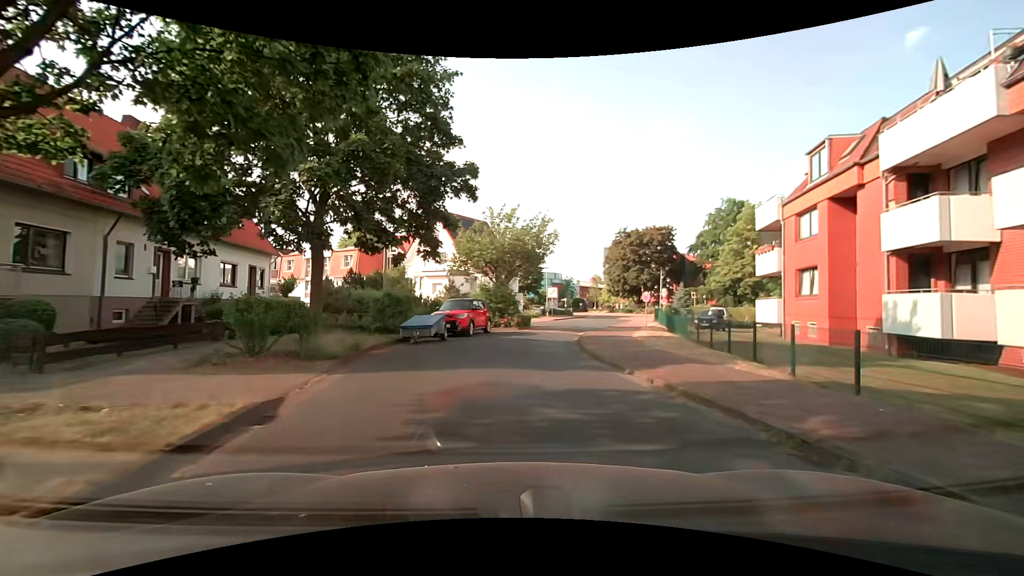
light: Day
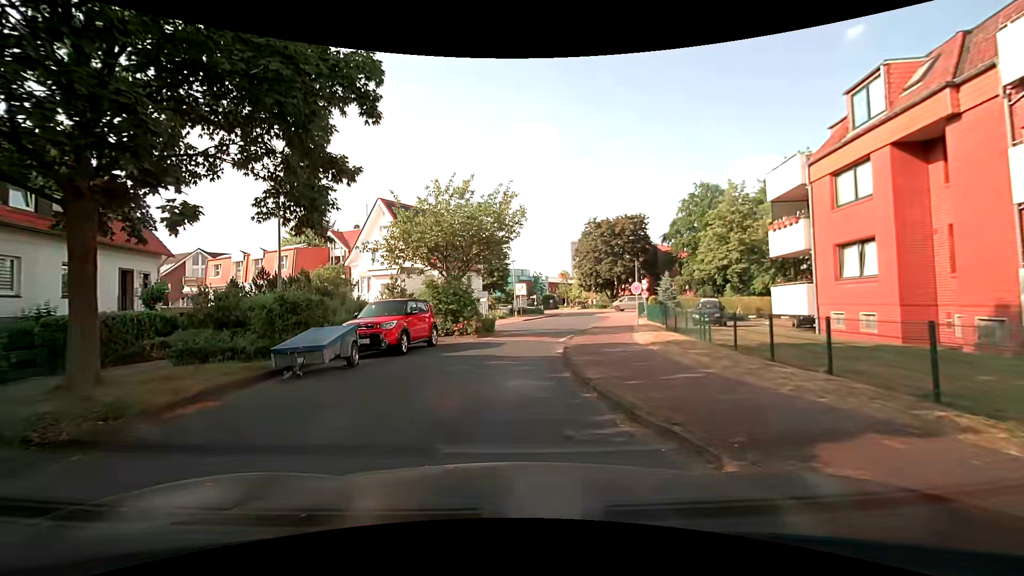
(+0.5, +6.6) m; +3°
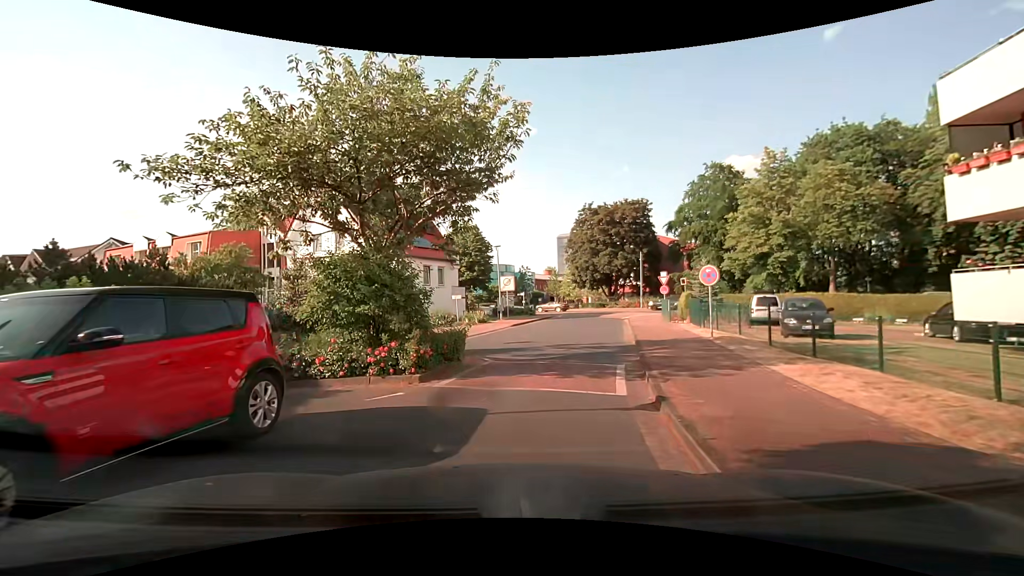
(+0.2, +11.1) m; +3°
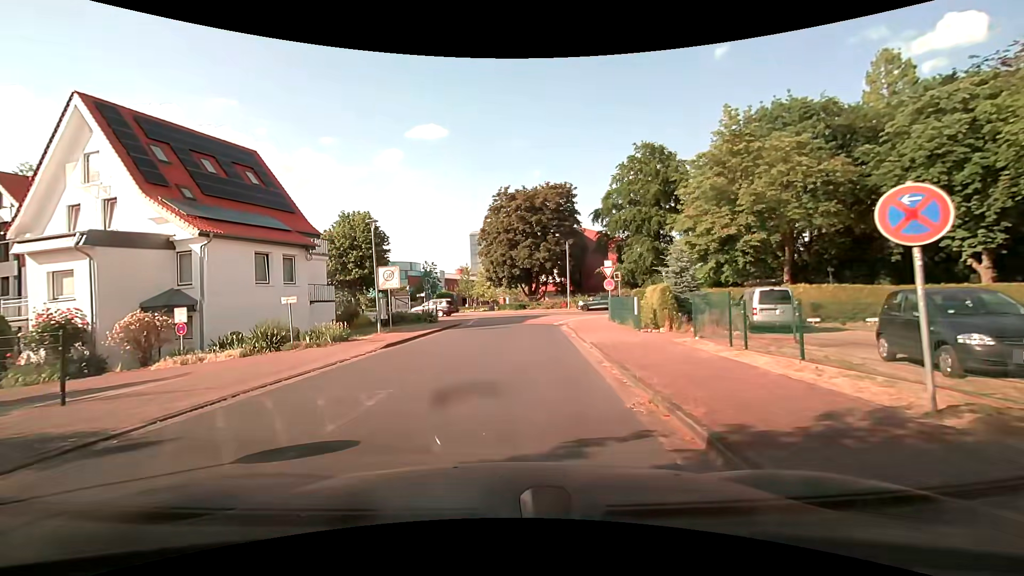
(+1.1, +11.4) m; +10°
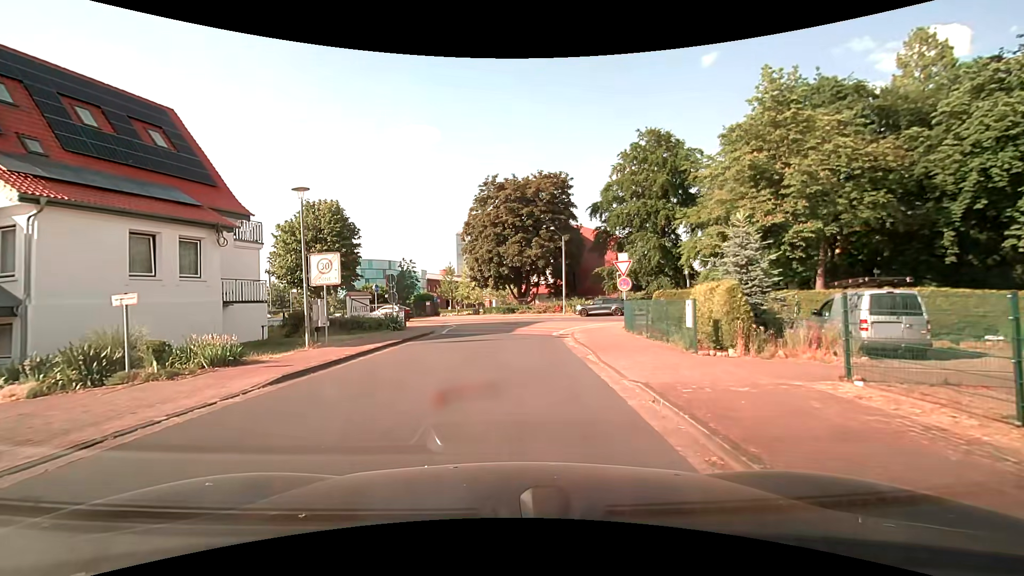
(0.0, +6.8) m; 0°
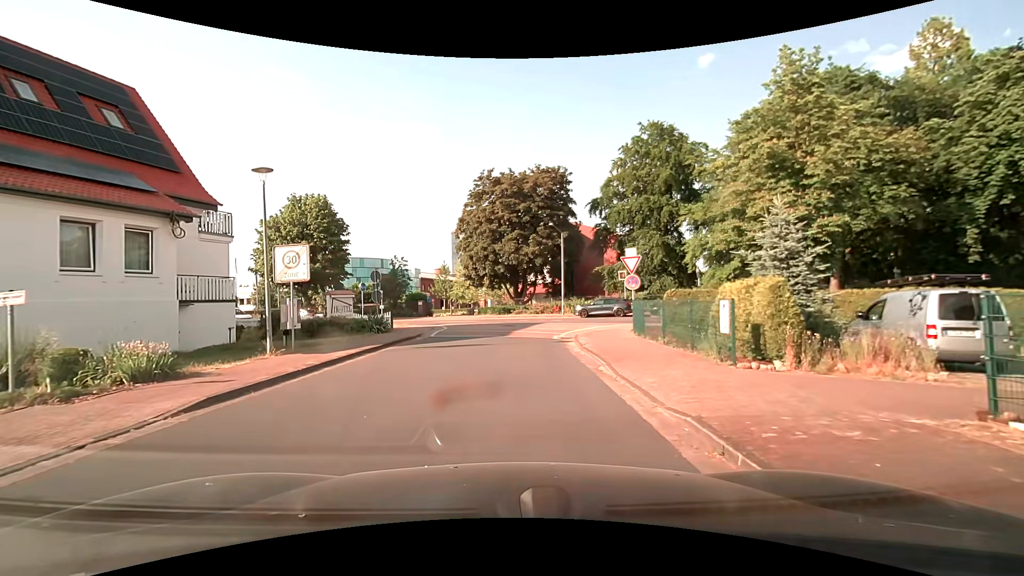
(0.0, +2.3) m; +2°
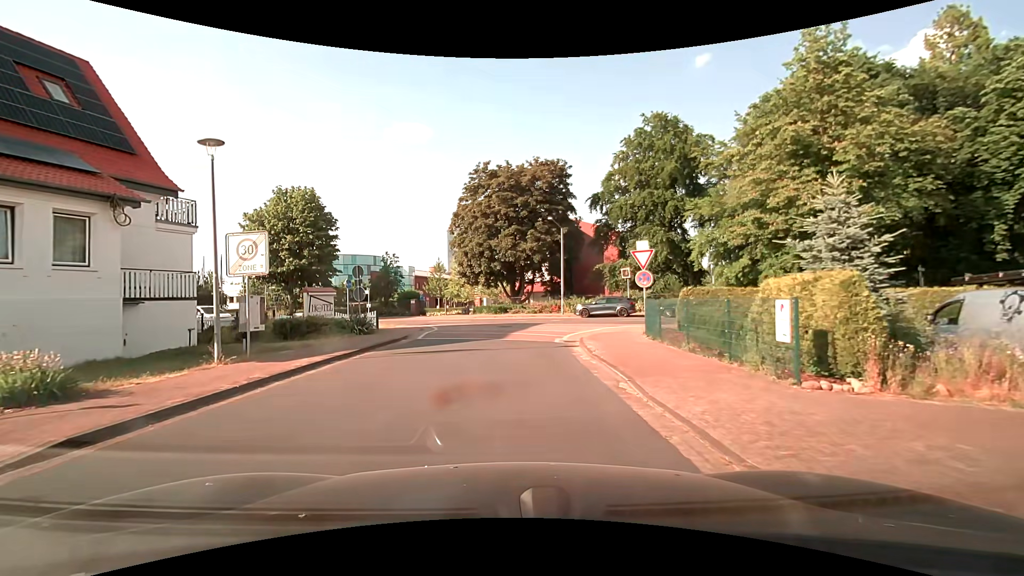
(0.0, +2.3) m; -1°
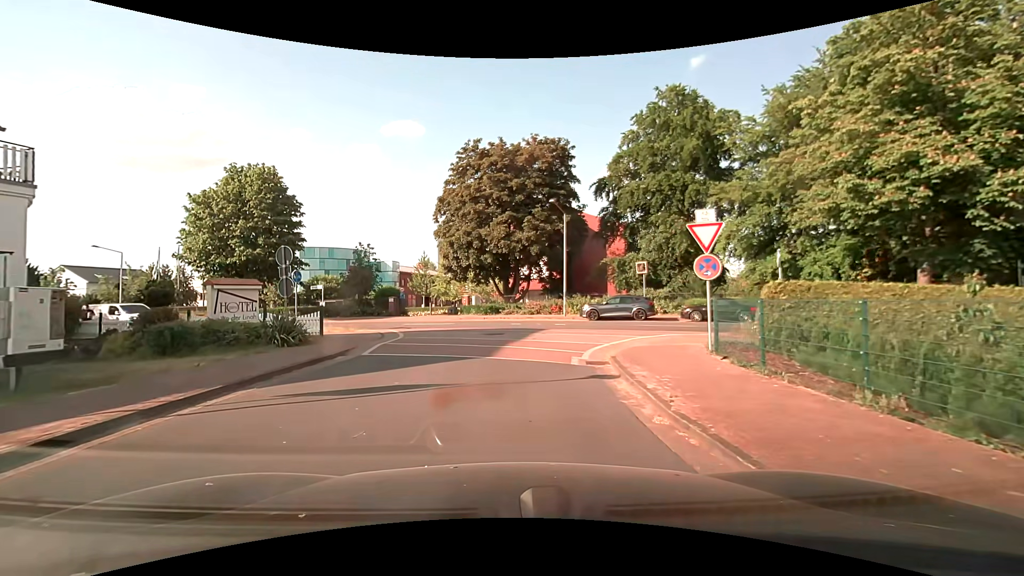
(+0.1, +6.4) m; +1°
